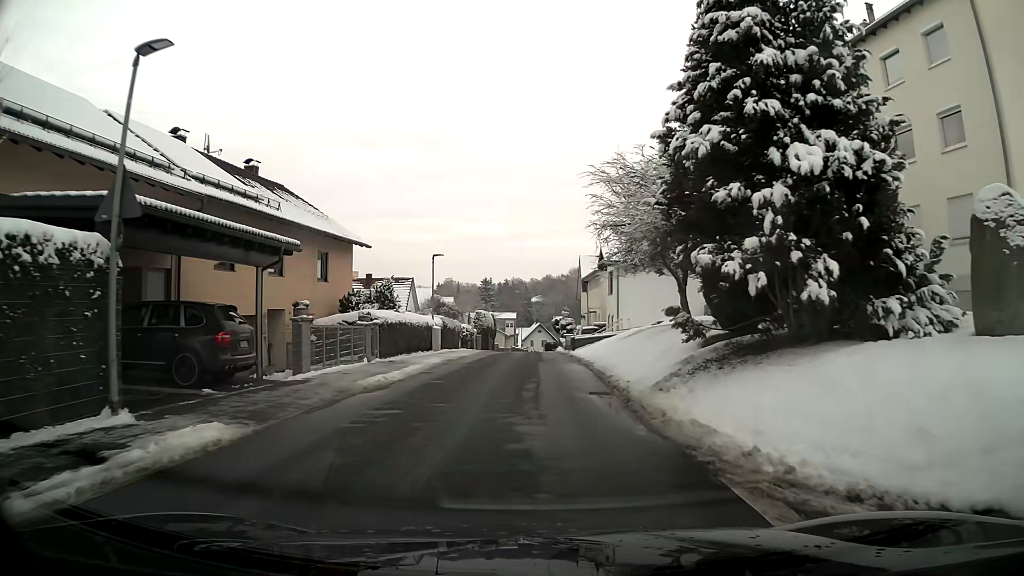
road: residential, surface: asphalt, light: Day
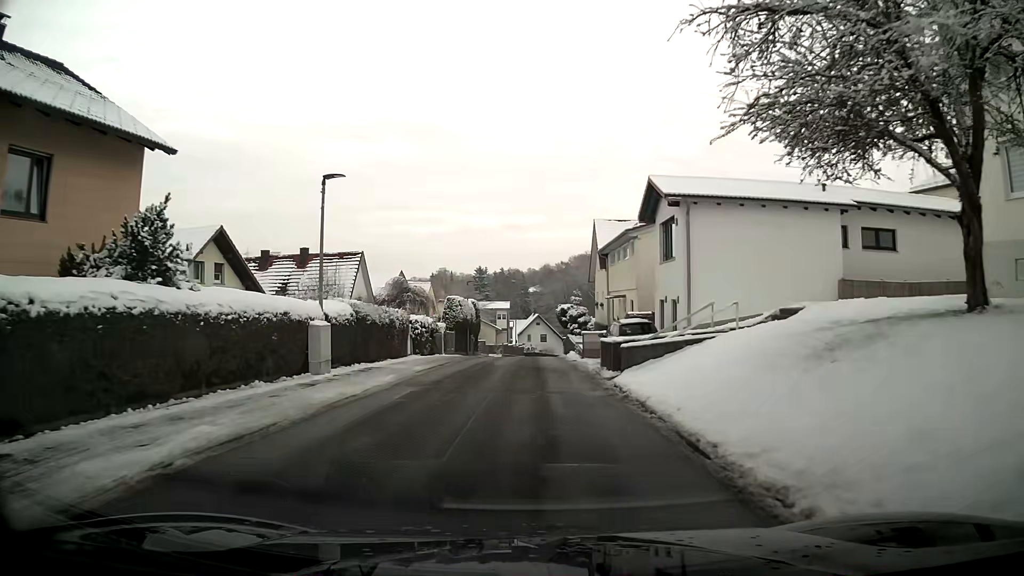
(0.0, +18.9) m; 0°
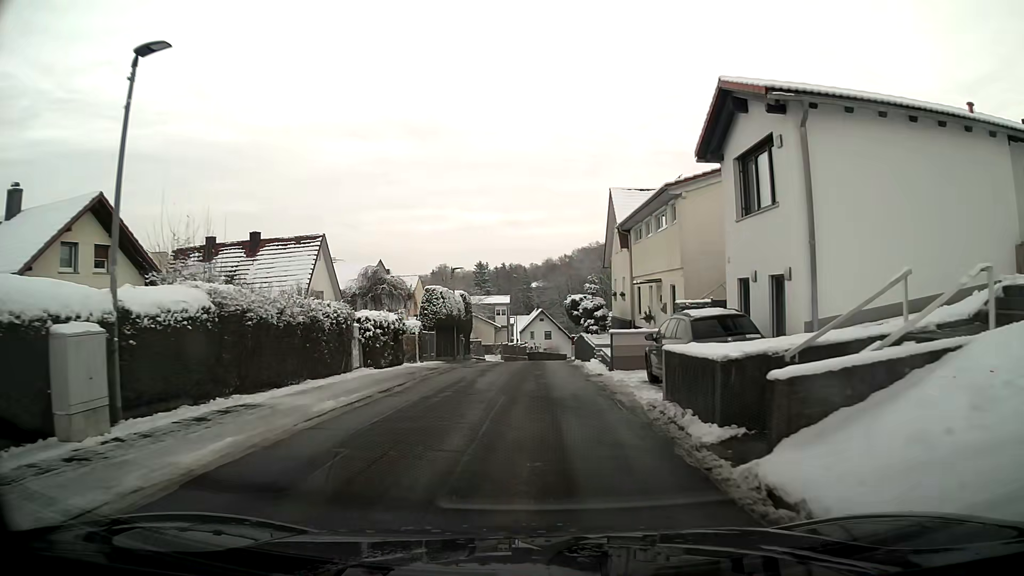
(0.0, +9.5) m; 0°
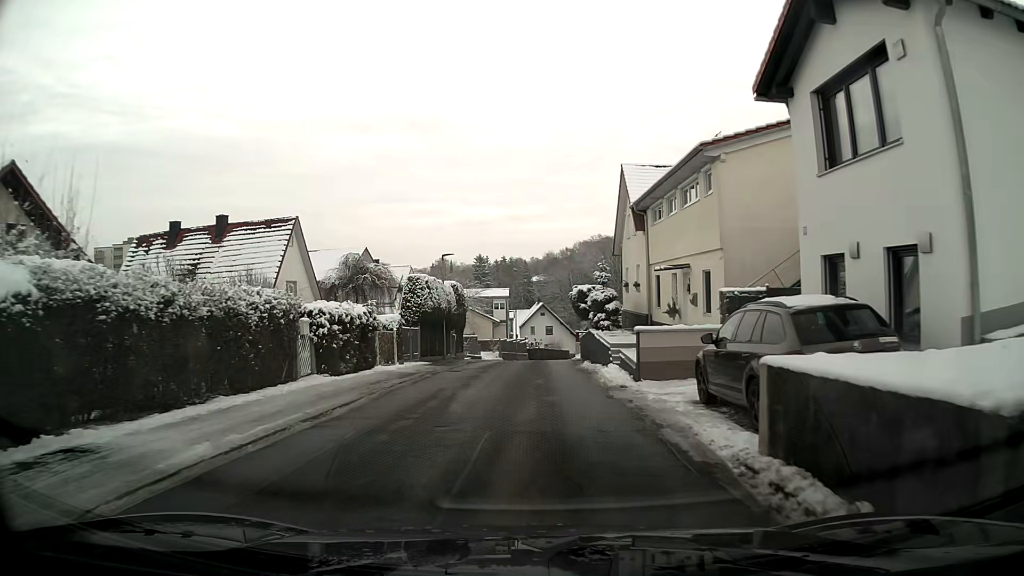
(0.0, +4.7) m; 0°
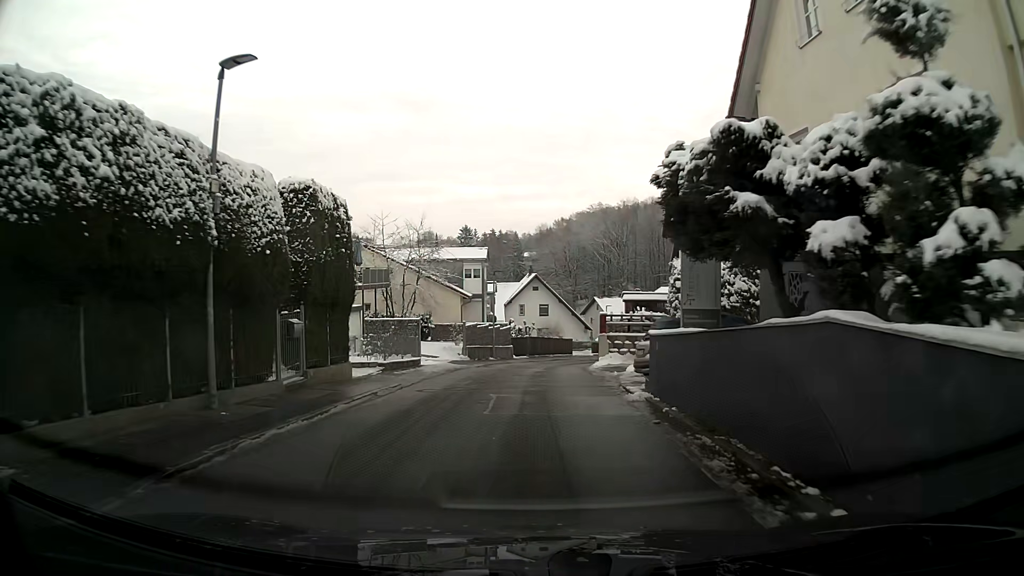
(+0.4, +24.0) m; +1°
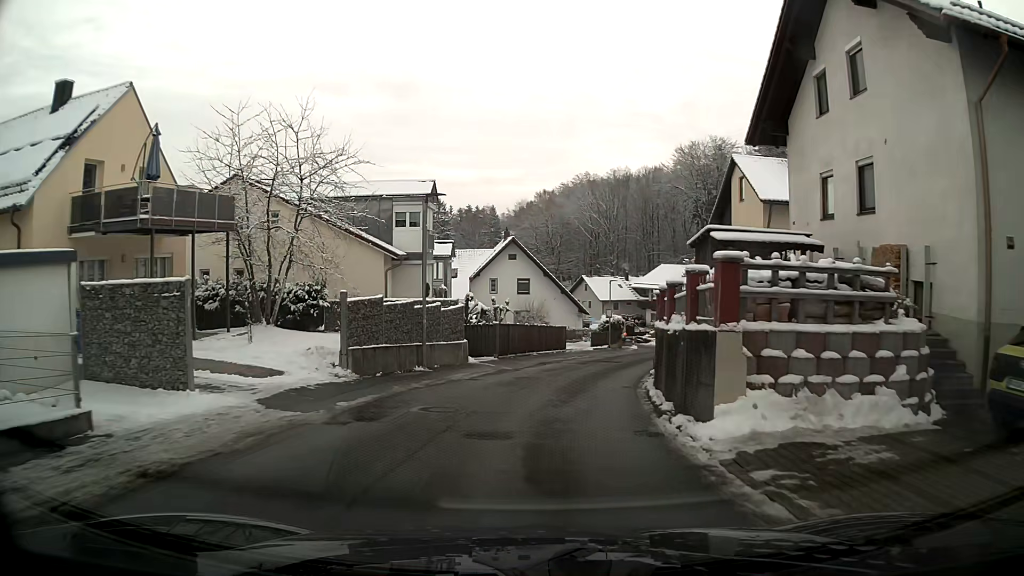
(+0.2, +19.6) m; +2°
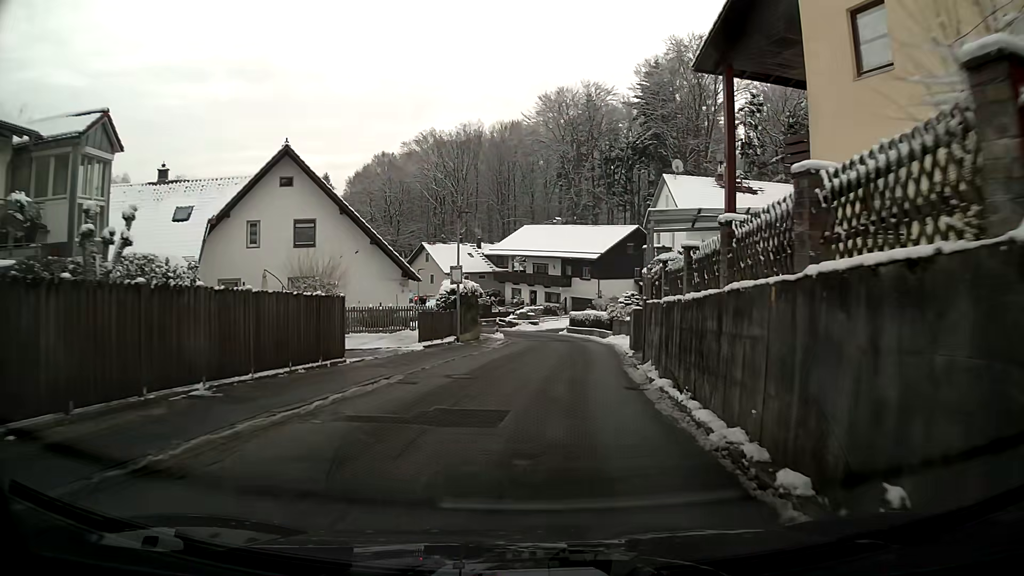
(+2.7, +24.4) m; +14°
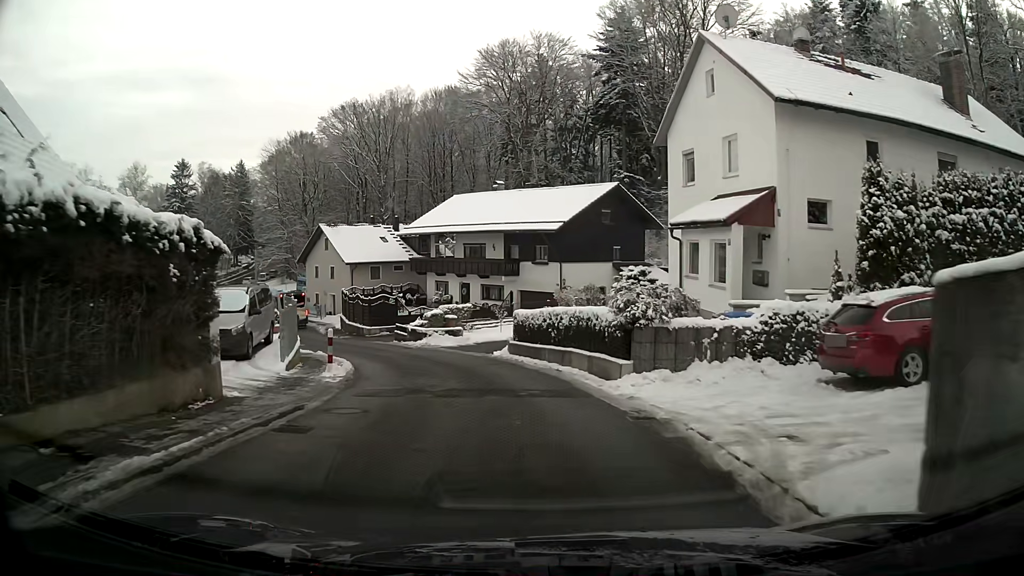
(+0.7, +23.5) m; +2°
(-1, +10) (-2, +20) (-6, +29) (-11, +38) (-17, +46) (-23, +54) (-30, +61) (-37, +68) (-45, +73) (-55, +70) m
